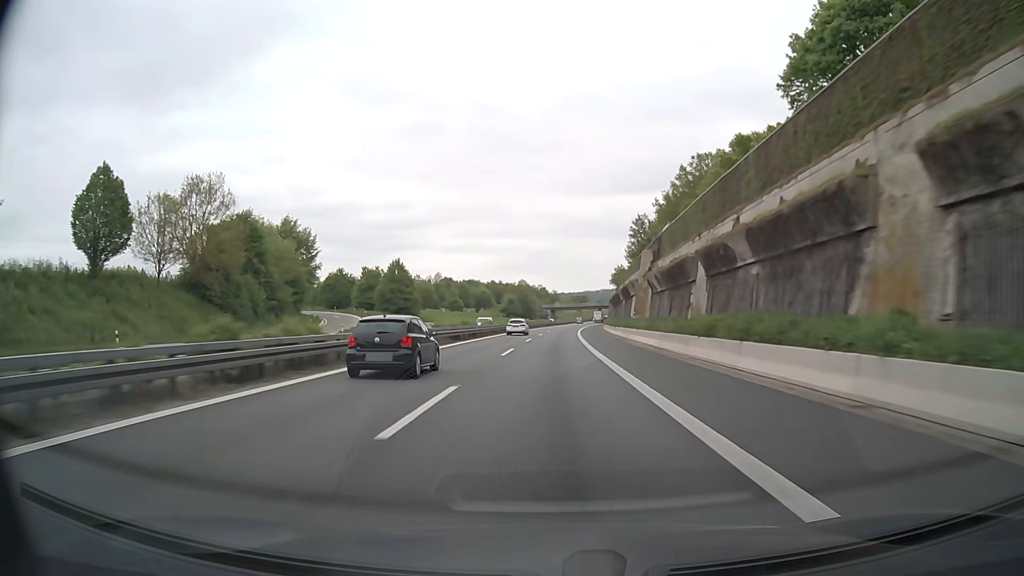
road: motorway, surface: asphalt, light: Day
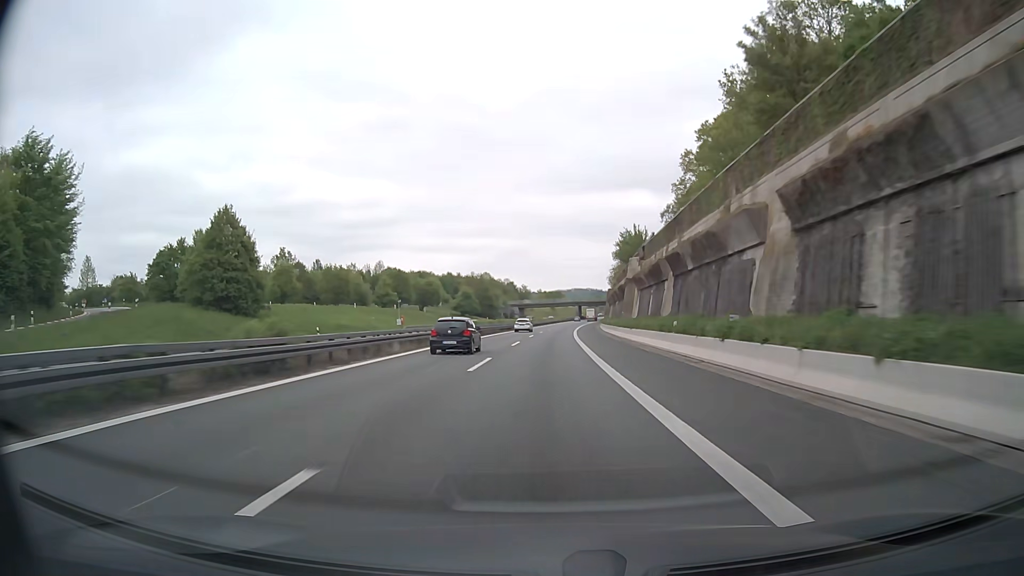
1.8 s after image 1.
(+1.4, +61.8) m; +3°
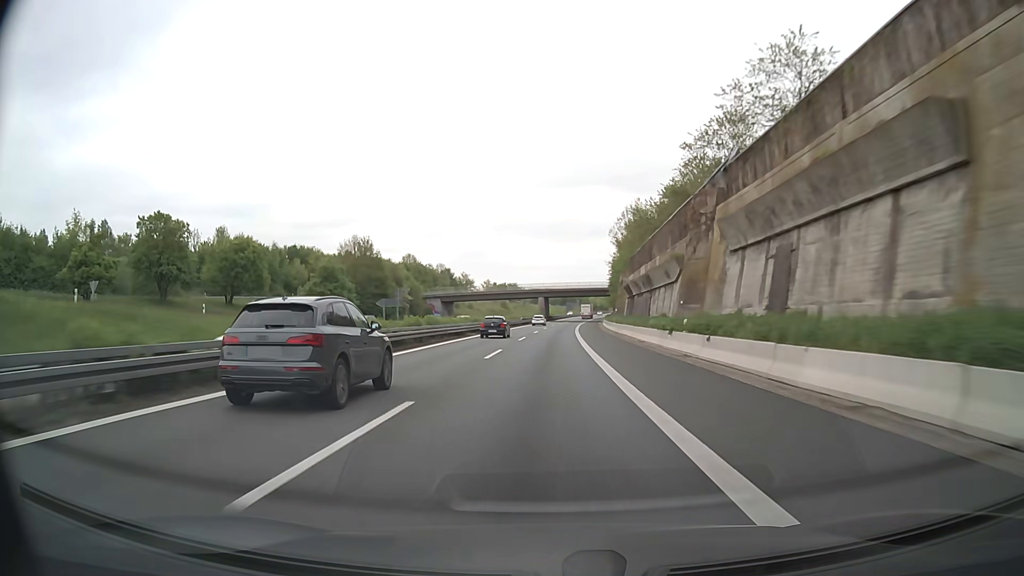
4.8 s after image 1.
(+3.1, +103.0) m; +4°
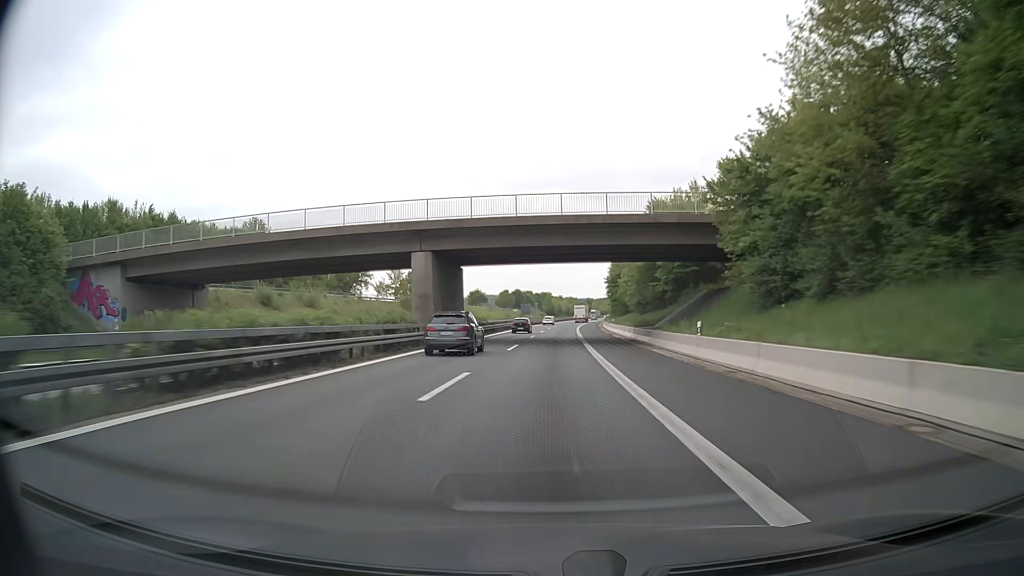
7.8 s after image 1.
(+3.4, +102.9) m; +4°
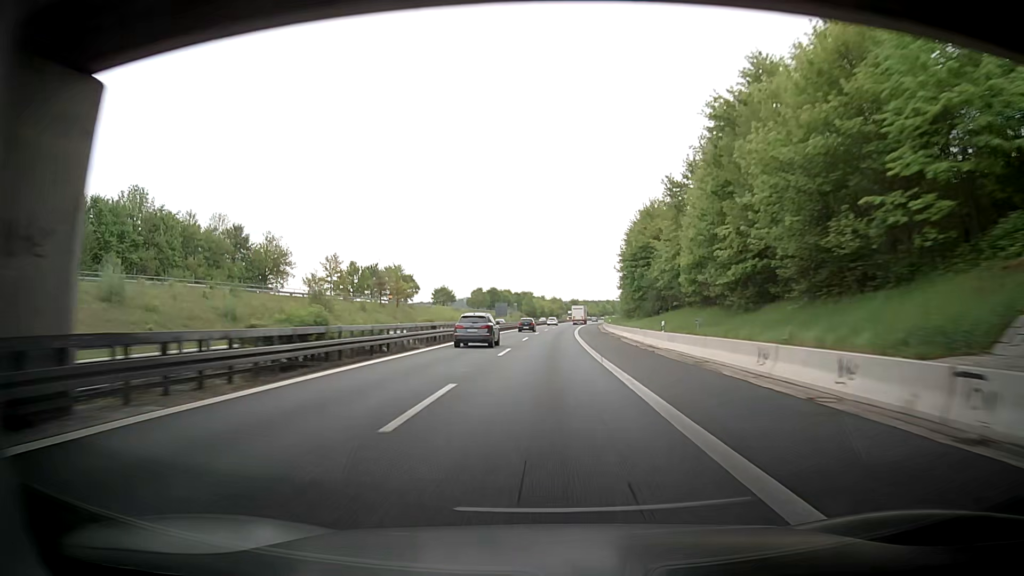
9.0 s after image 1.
(+0.6, +41.2) m; +2°
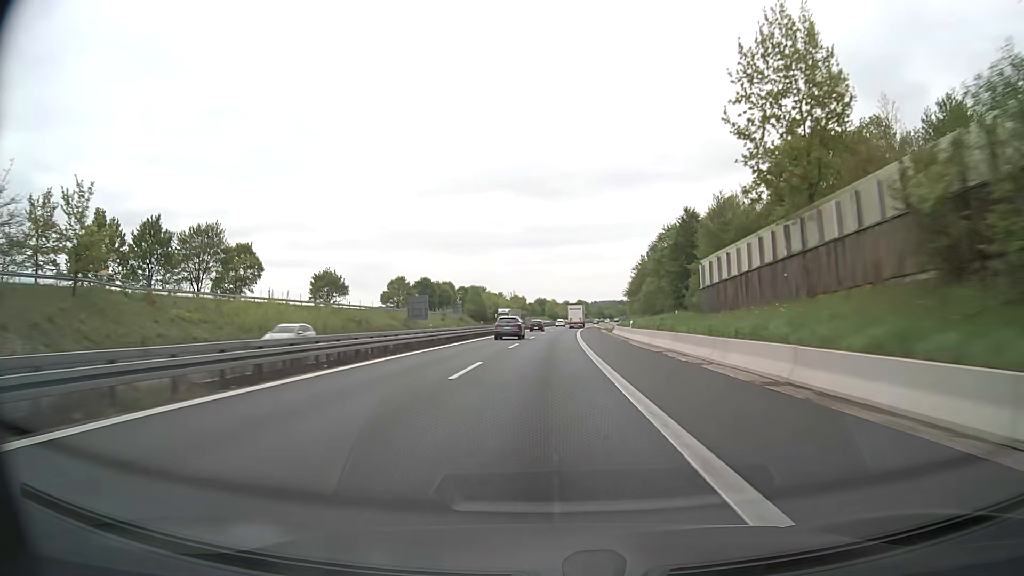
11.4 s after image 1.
(+2.0, +82.3) m; +3°
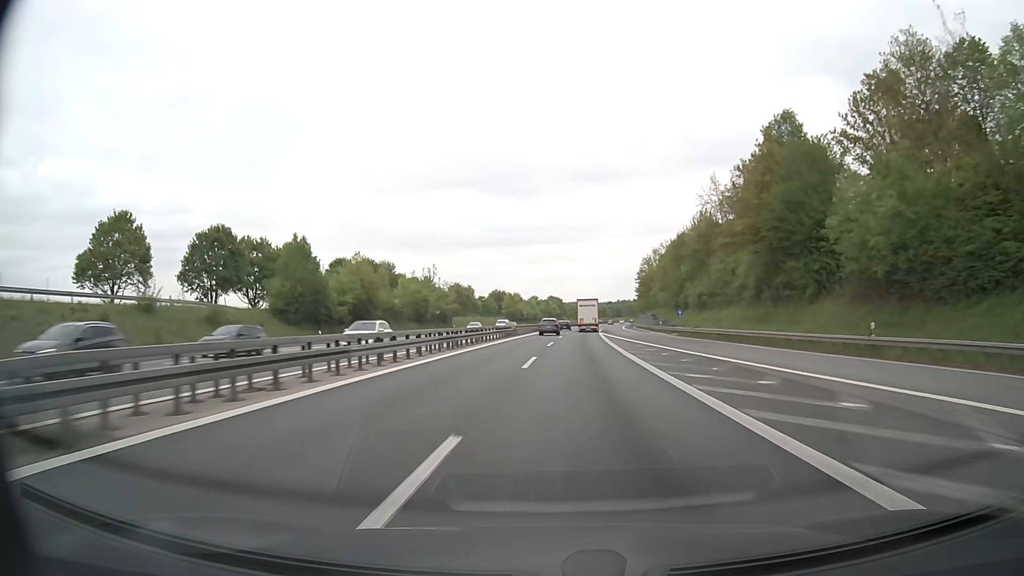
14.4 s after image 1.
(+2.6, +103.0) m; +3°
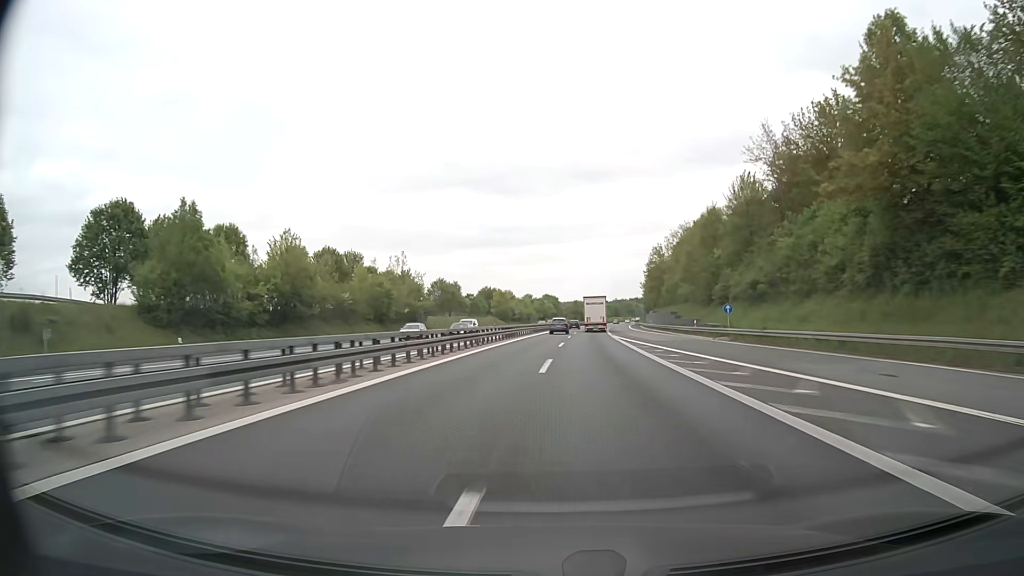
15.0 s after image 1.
(0.0, +20.6) m; 0°
(0, +10) (0, +20) (0, +30) (0, +40) (+1, +50) (+1, +60) (+1, +70) (+2, +80) (+3, +90) (+3, +100) m
